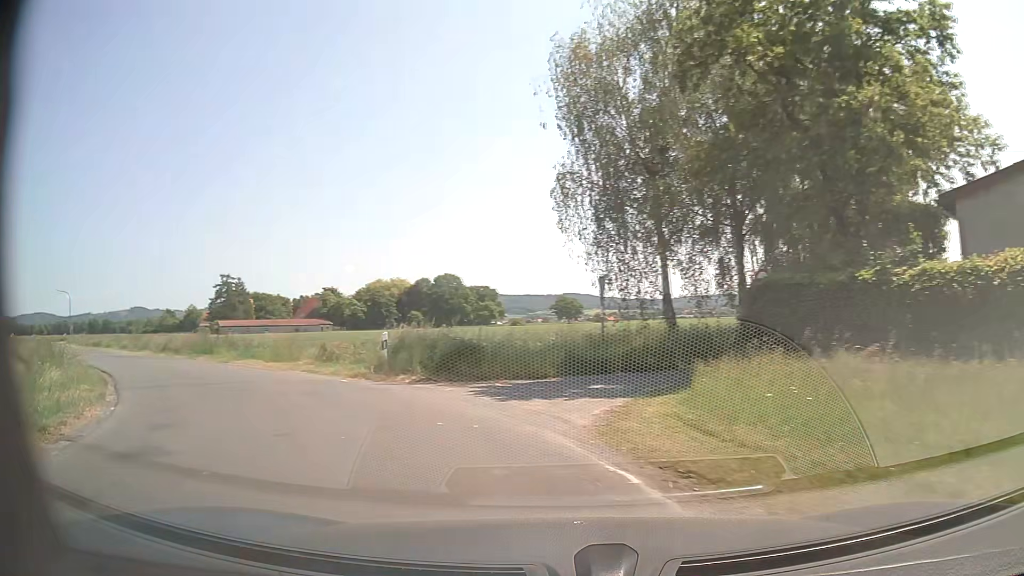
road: unclassified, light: Day
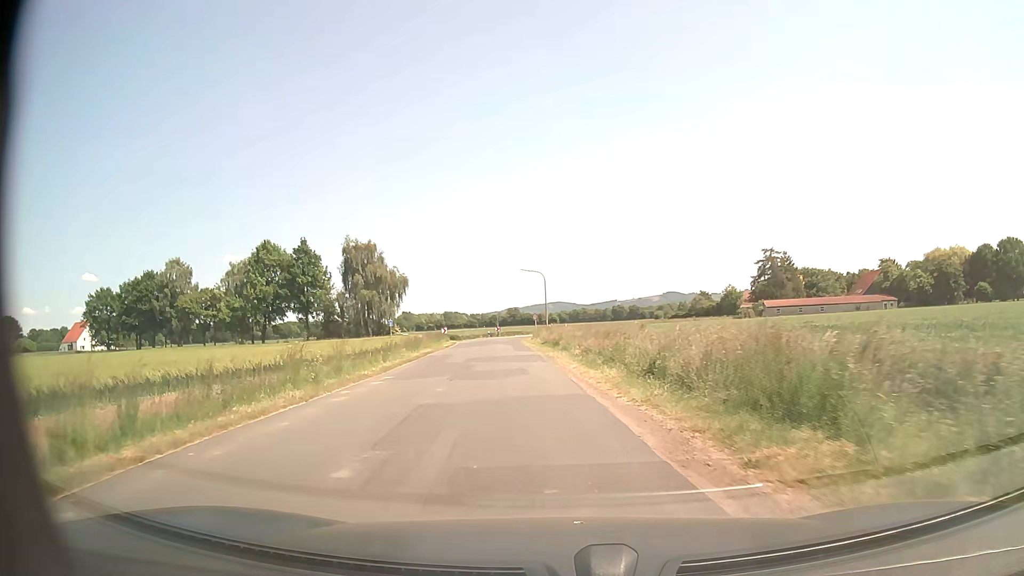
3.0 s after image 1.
(-12.5, +22.4) m; -47°
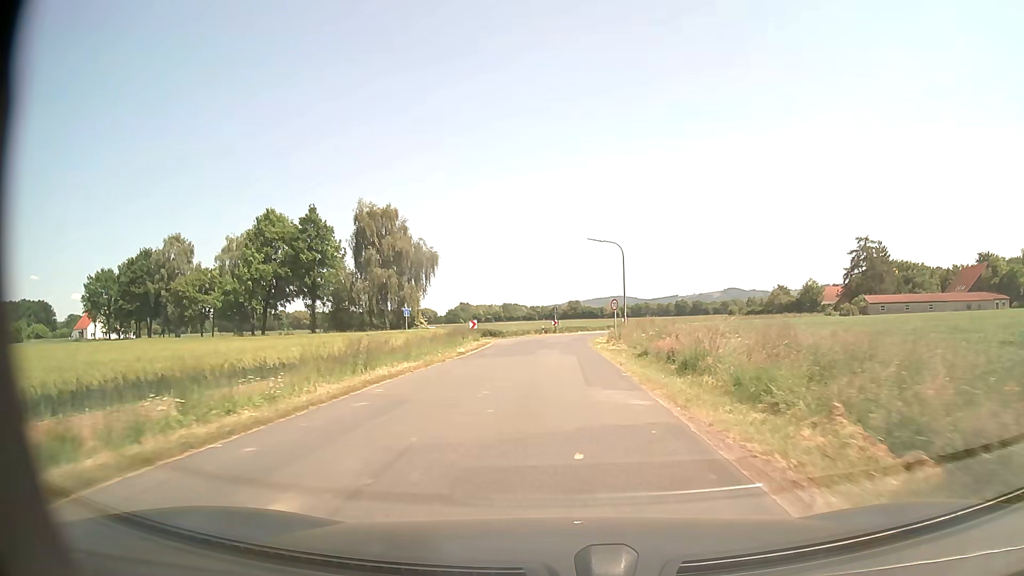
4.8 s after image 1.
(-1.9, +22.5) m; -6°
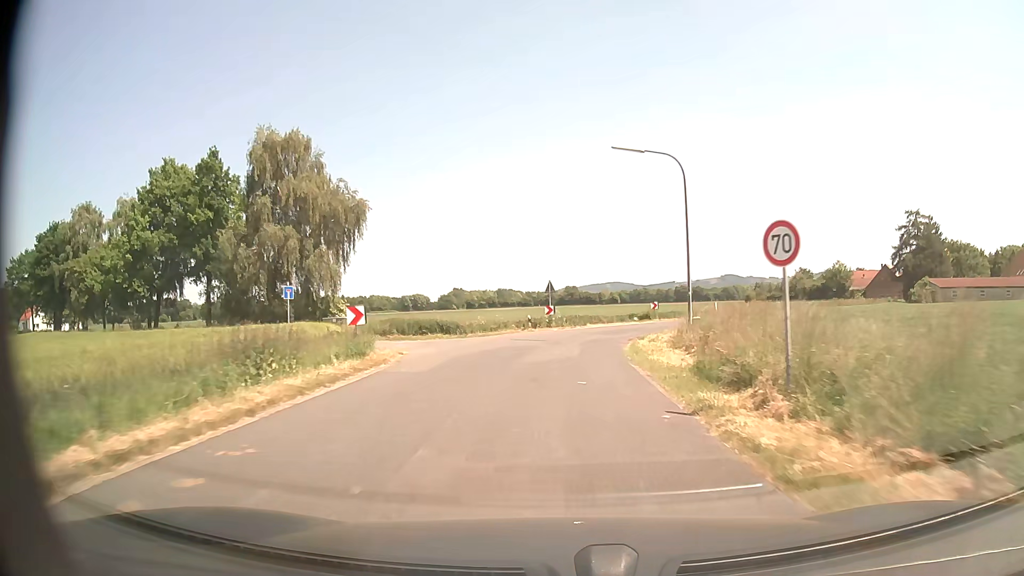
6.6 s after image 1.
(+0.1, +25.7) m; 0°
(0, +10) (0, +20) (+2, +30) (+5, +39) (+10, +48) (+16, +56) (+22, +64) (+29, +71) (+35, +79) (+41, +87) m
